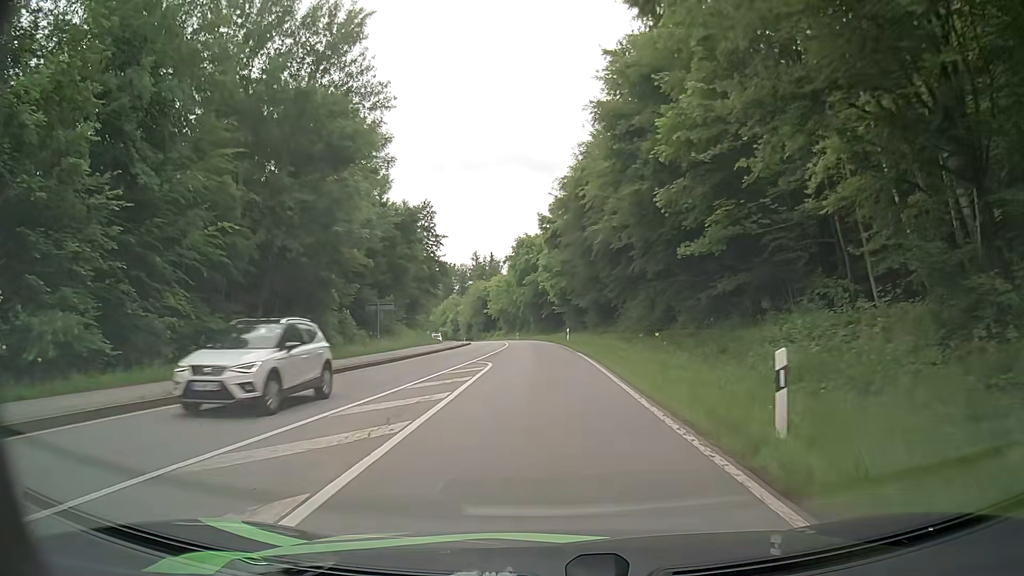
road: secondary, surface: asphalt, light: Day
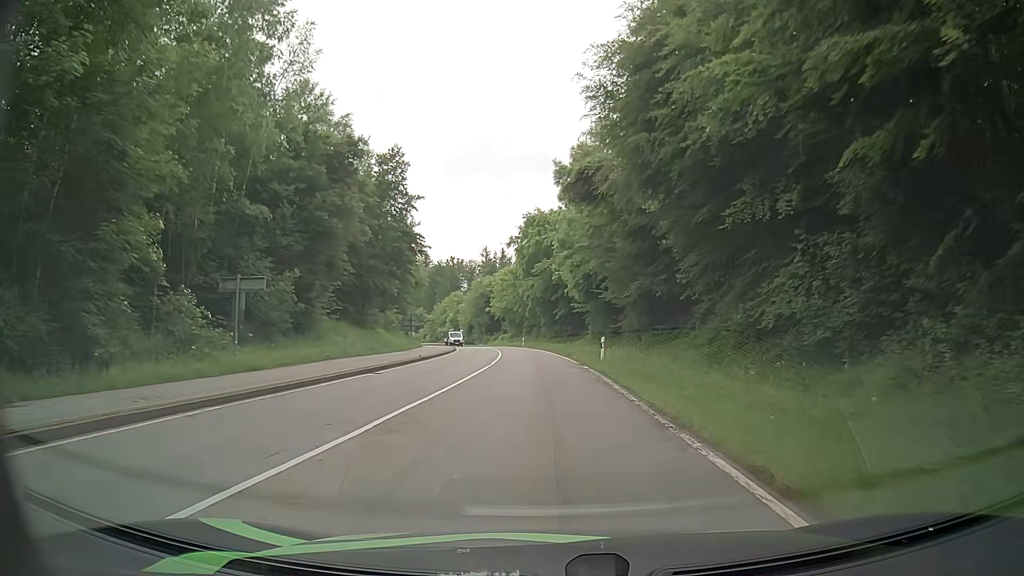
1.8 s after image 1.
(-0.2, +22.4) m; -1°
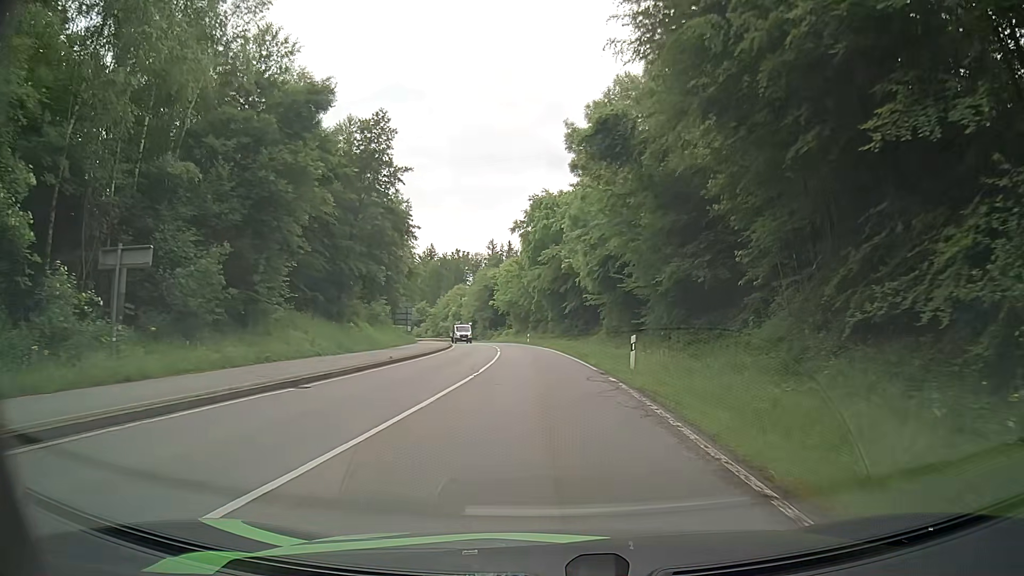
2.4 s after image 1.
(-0.1, +7.6) m; -1°
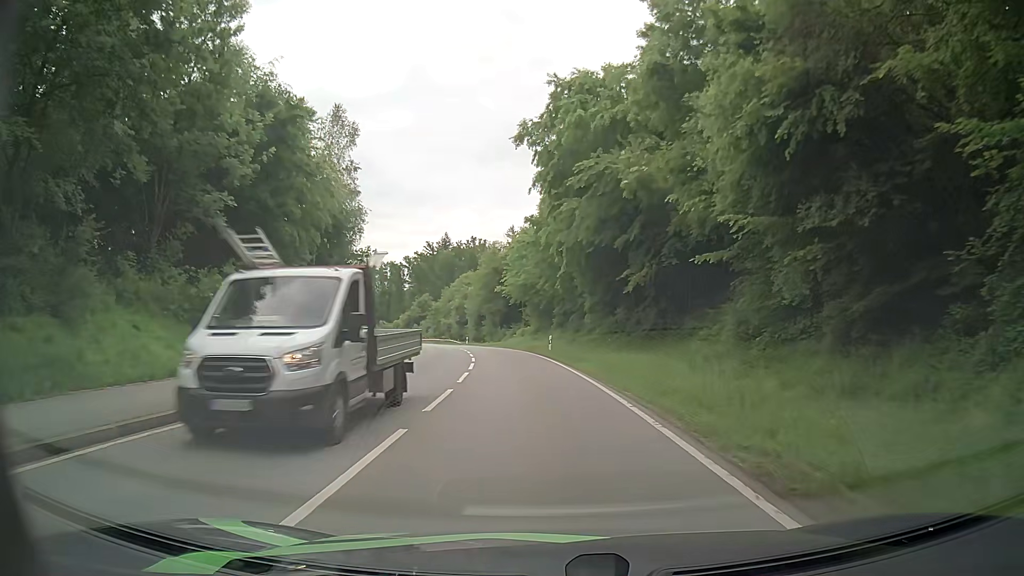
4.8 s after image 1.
(-0.4, +31.4) m; -2°
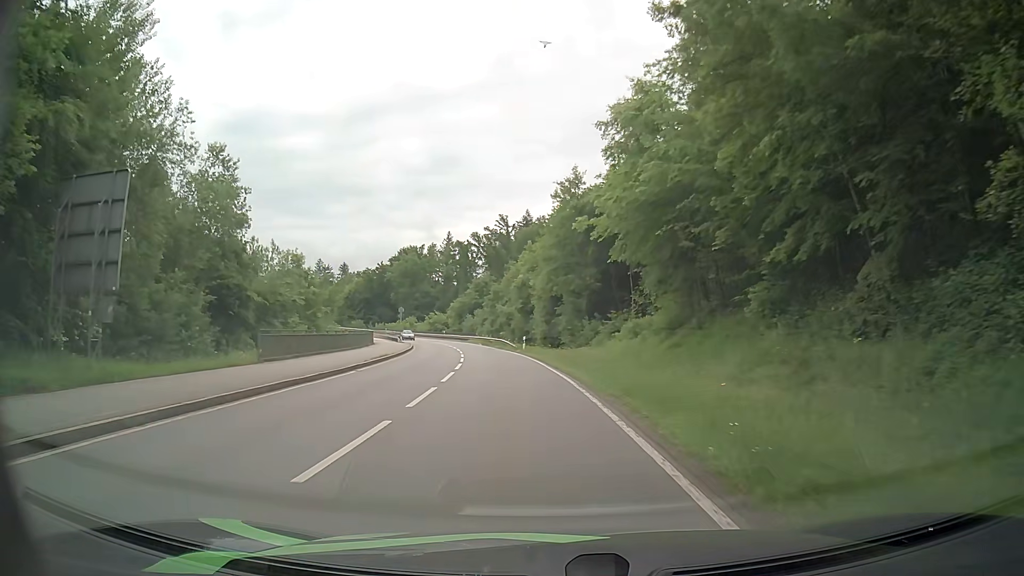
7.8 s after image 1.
(-2.1, +41.5) m; -6°
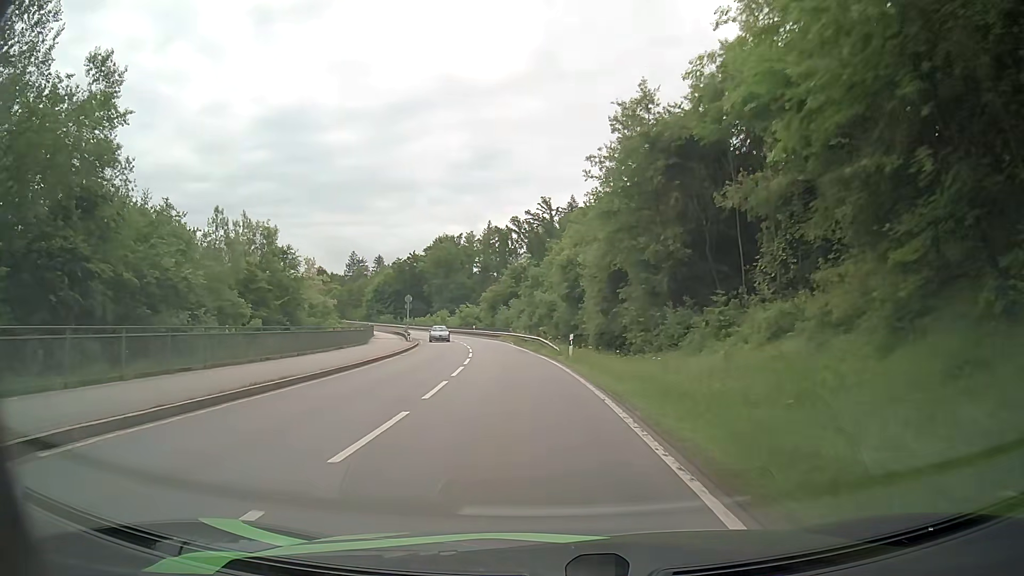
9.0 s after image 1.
(-0.9, +17.4) m; -4°
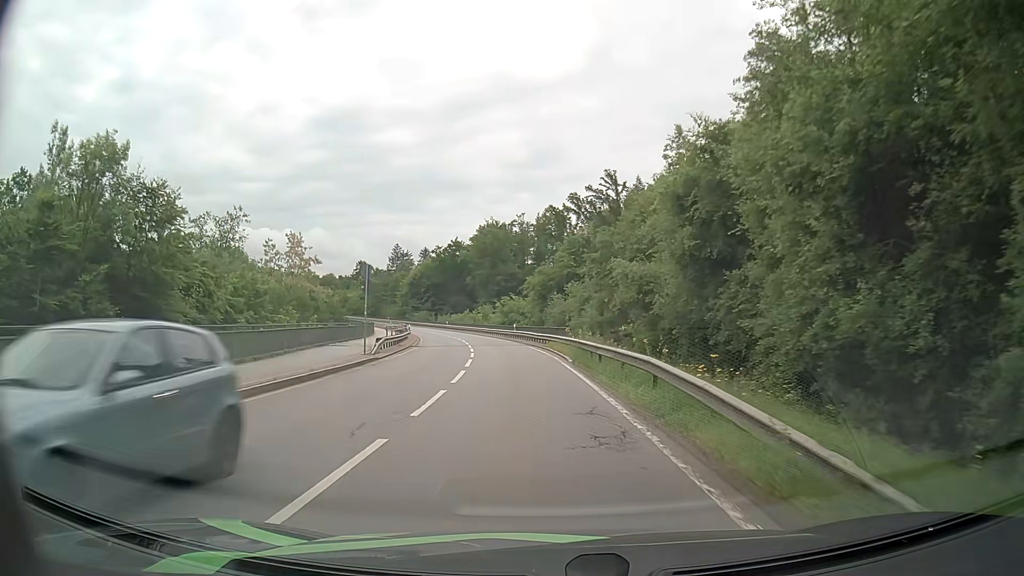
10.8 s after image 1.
(-1.5, +27.1) m; -6°
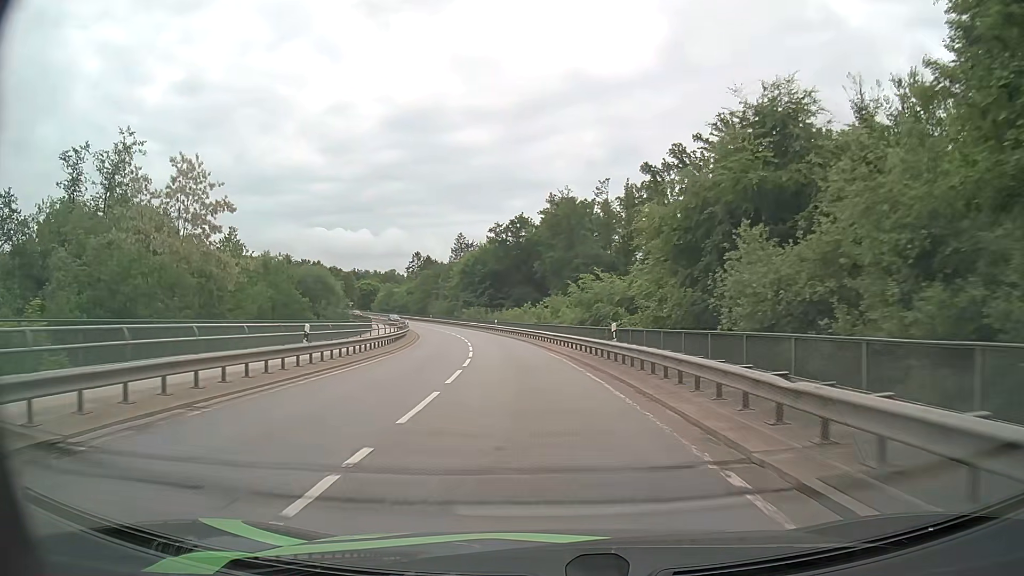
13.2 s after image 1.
(-2.2, +37.1) m; -7°
(0, +10) (-1, +20) (-1, +30) (-2, +40) (-4, +50) (-6, +60) (-8, +69) (-10, +79) (-13, +89) (-16, +98) m
